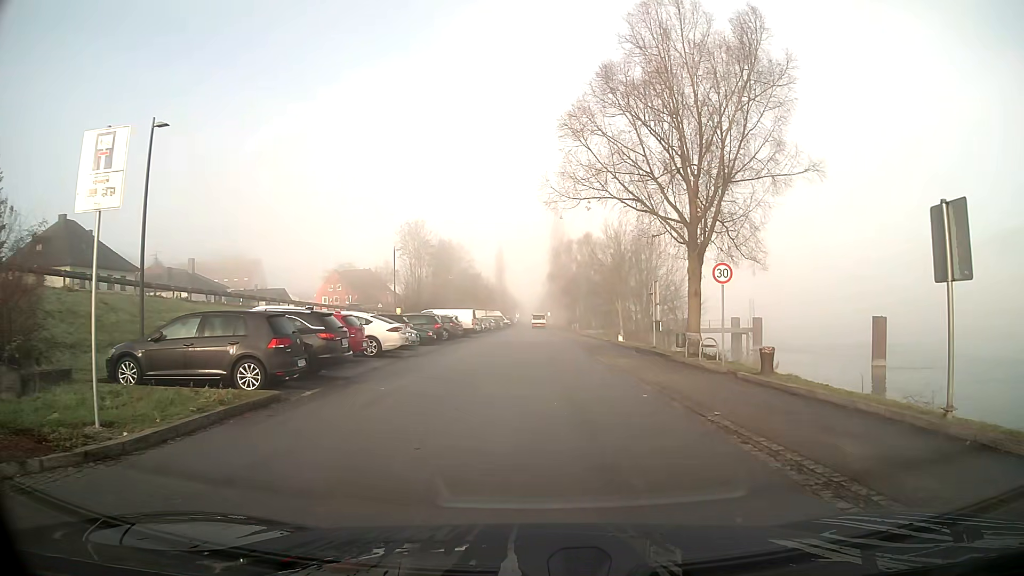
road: residential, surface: asphalt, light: Day
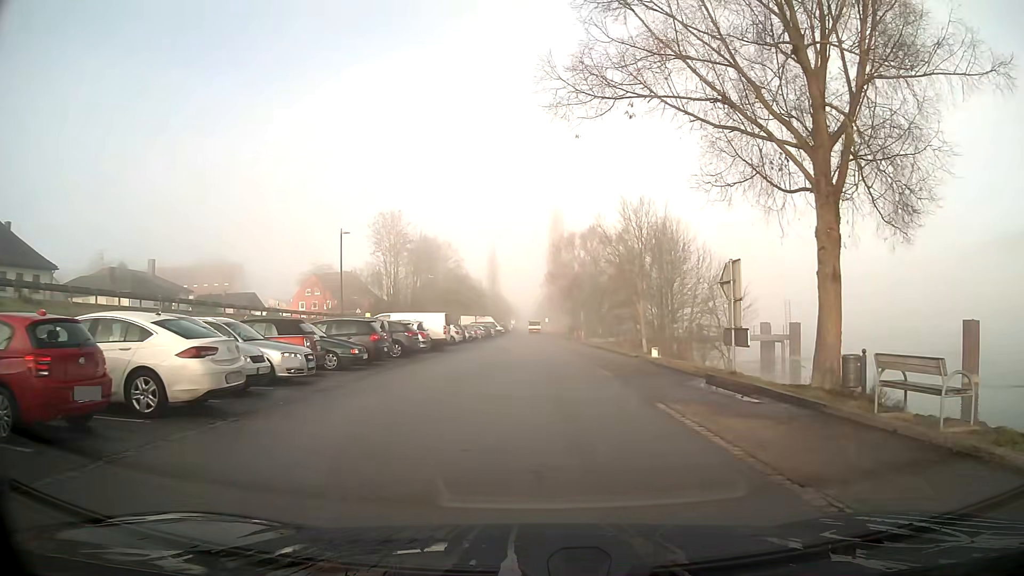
(+0.2, +13.2) m; +1°
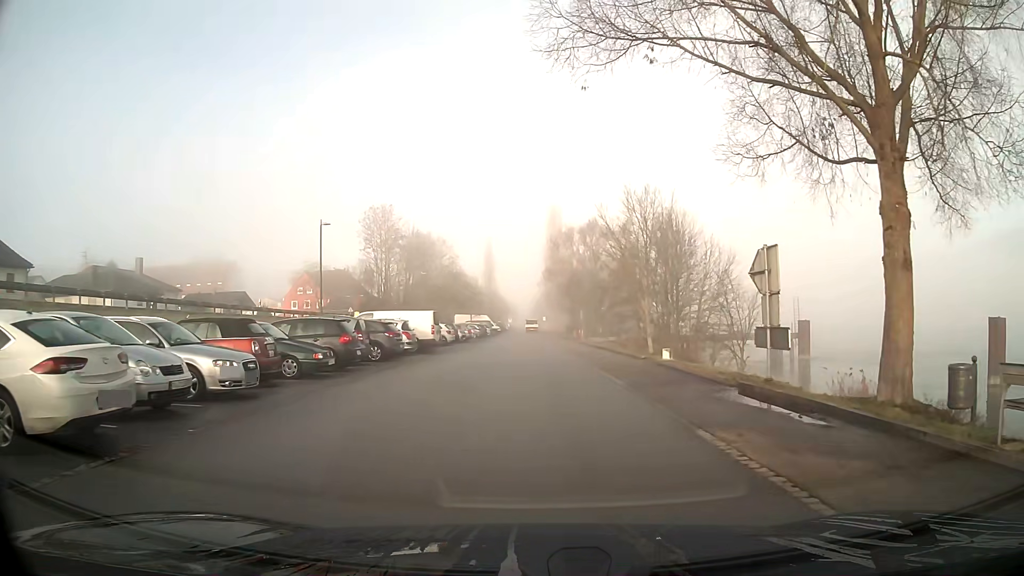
(0.0, +3.1) m; 0°
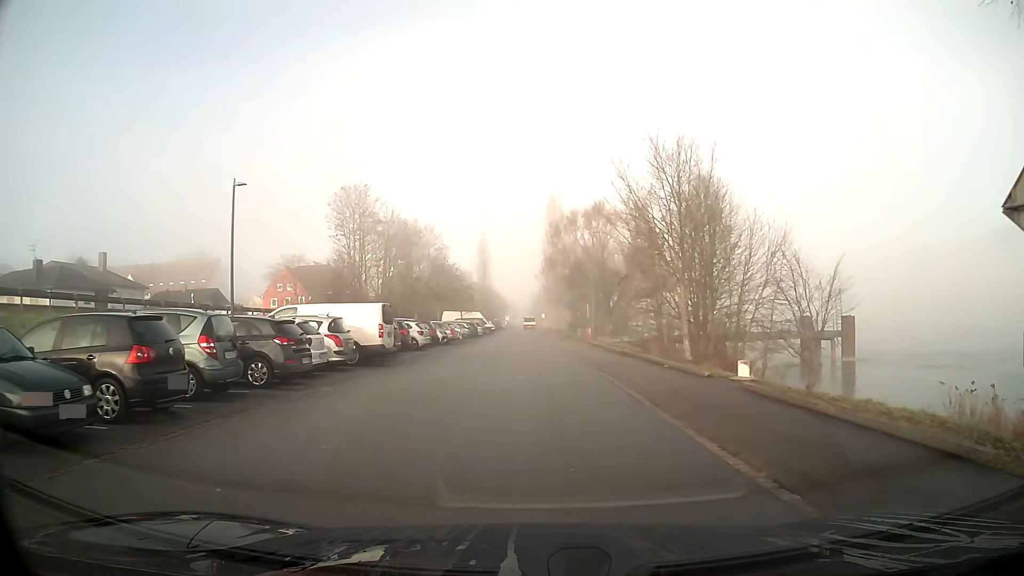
(0.0, +10.2) m; 0°
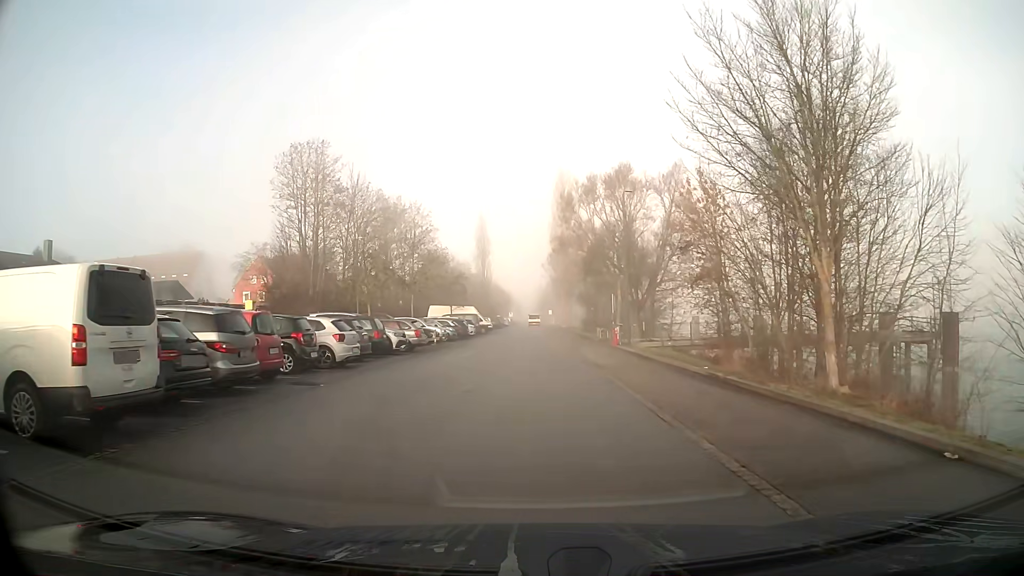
(-0.1, +14.8) m; -1°
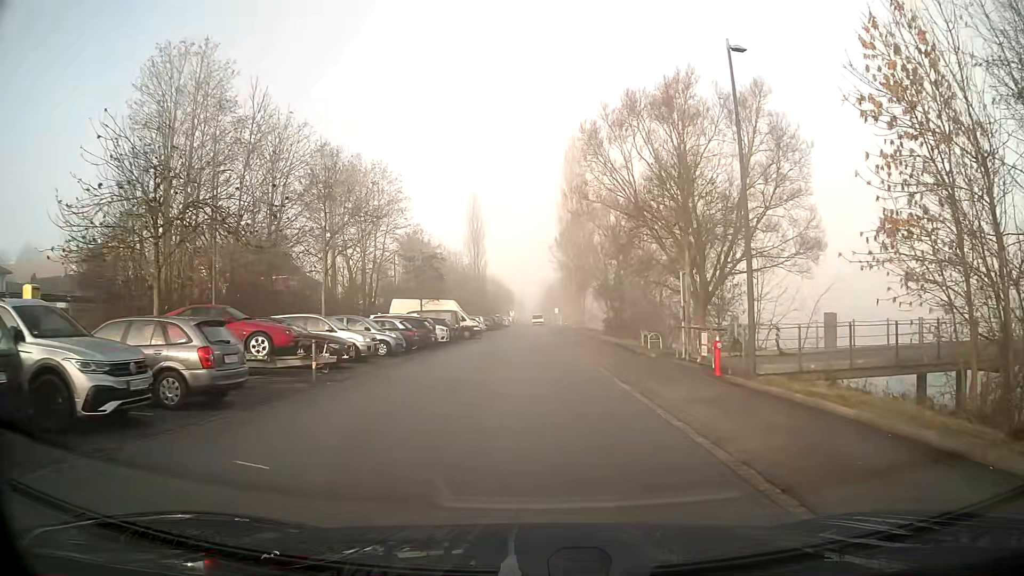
(-0.1, +19.3) m; 0°
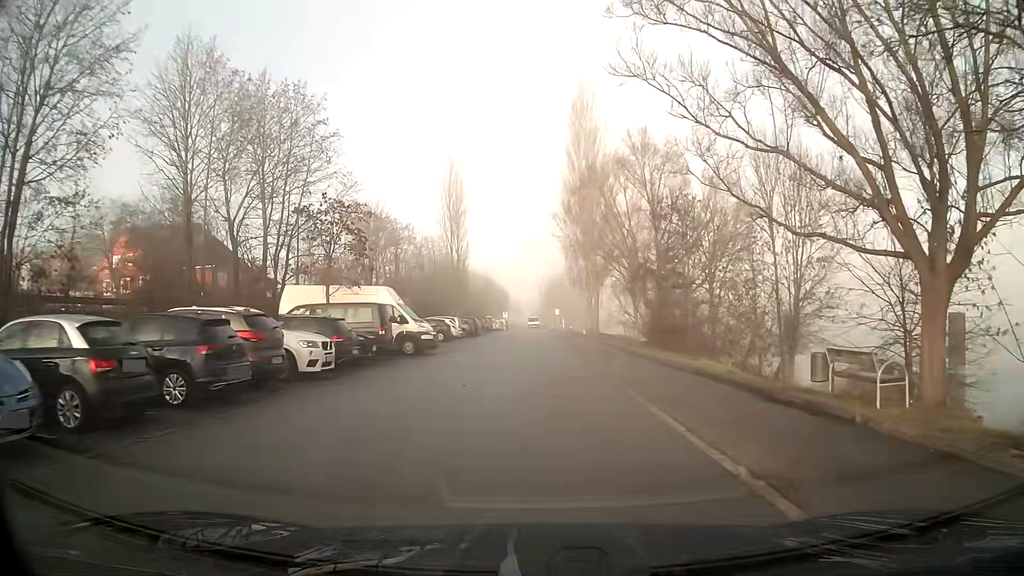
(0.0, +20.6) m; 0°
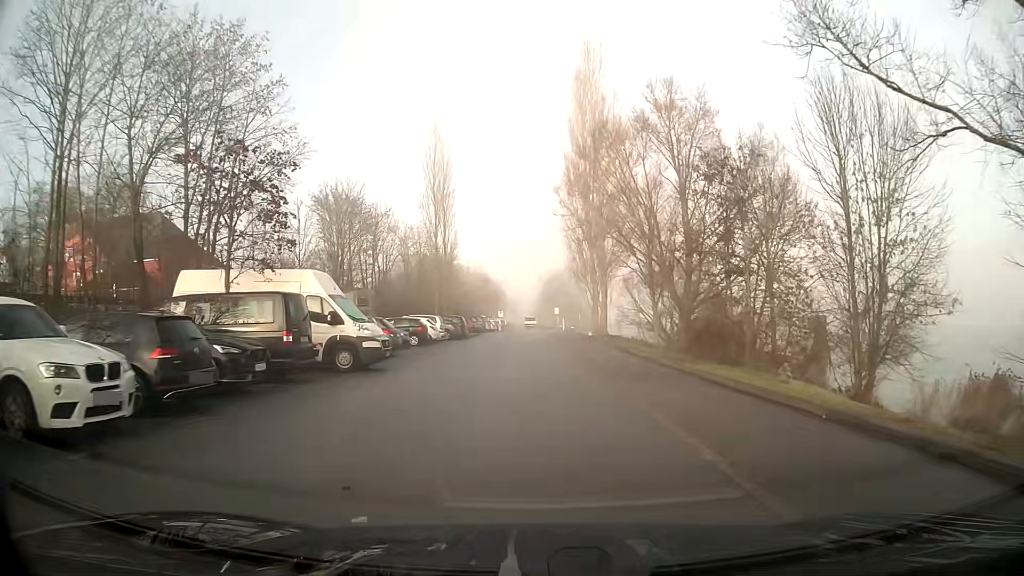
(0.0, +8.6) m; 0°
(0, +10) (0, +20) (0, +30) (0, +40) (0, +50) (0, +60) (0, +70) (0, +80) (-1, +90) (-1, +100) m
